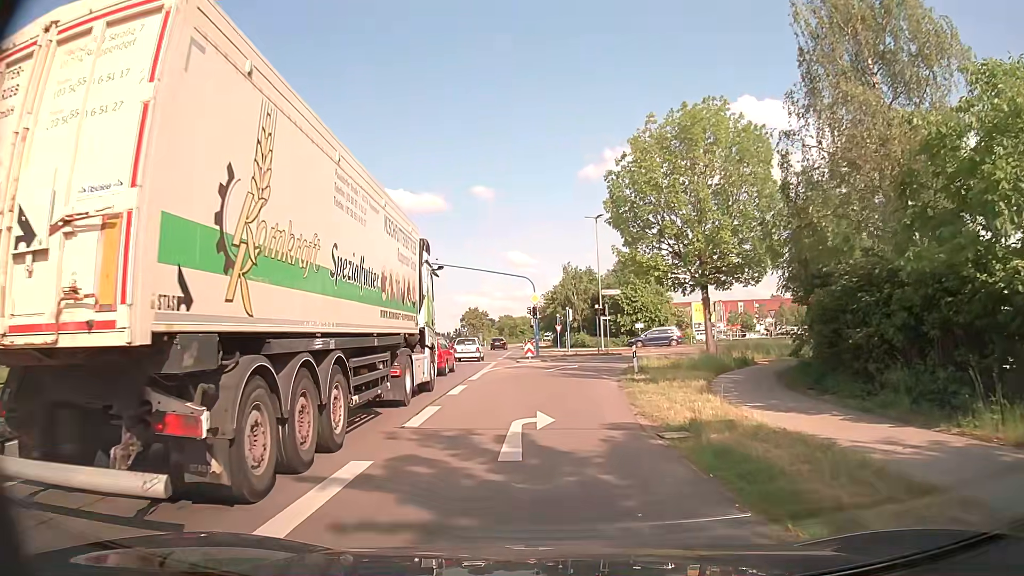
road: primary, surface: asphalt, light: Day
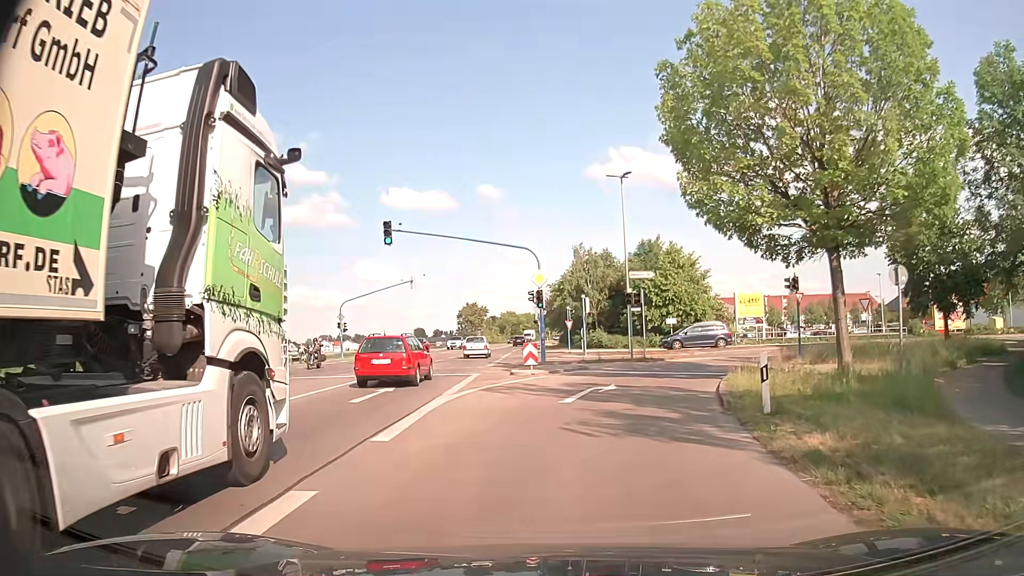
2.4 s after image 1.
(-0.3, +13.7) m; 0°
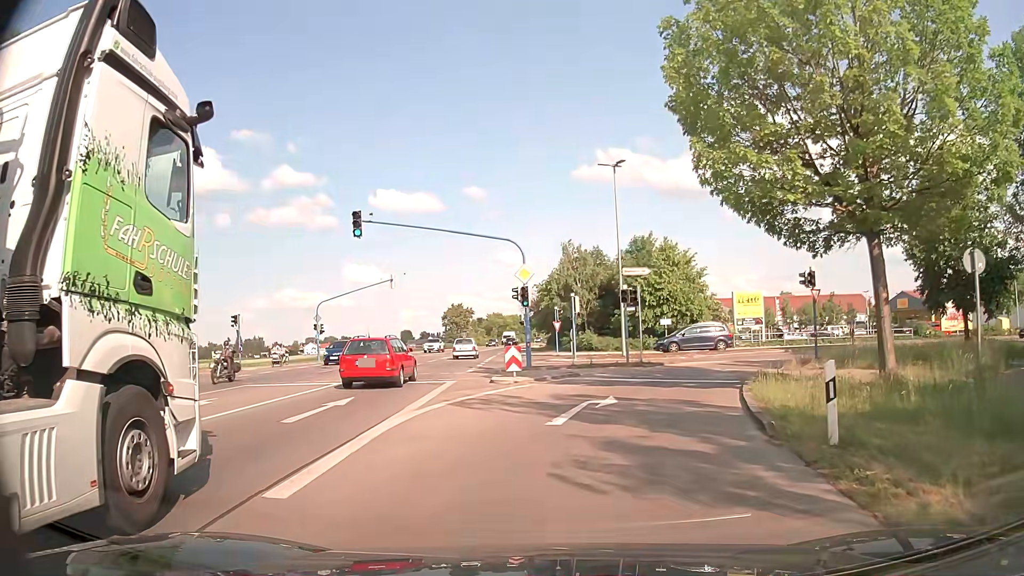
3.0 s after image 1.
(0.0, +3.1) m; +2°
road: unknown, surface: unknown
